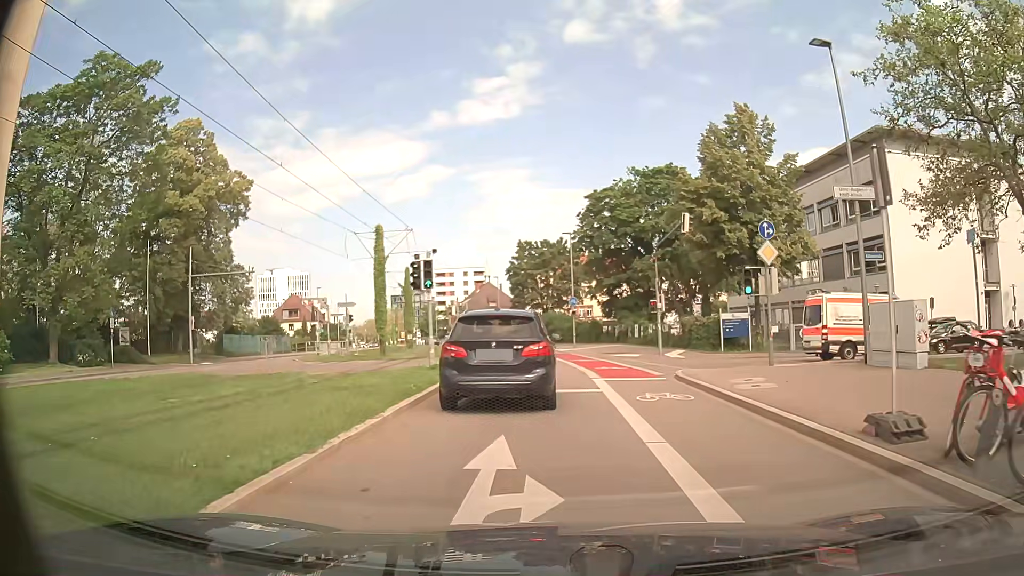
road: secondary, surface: asphalt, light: Day
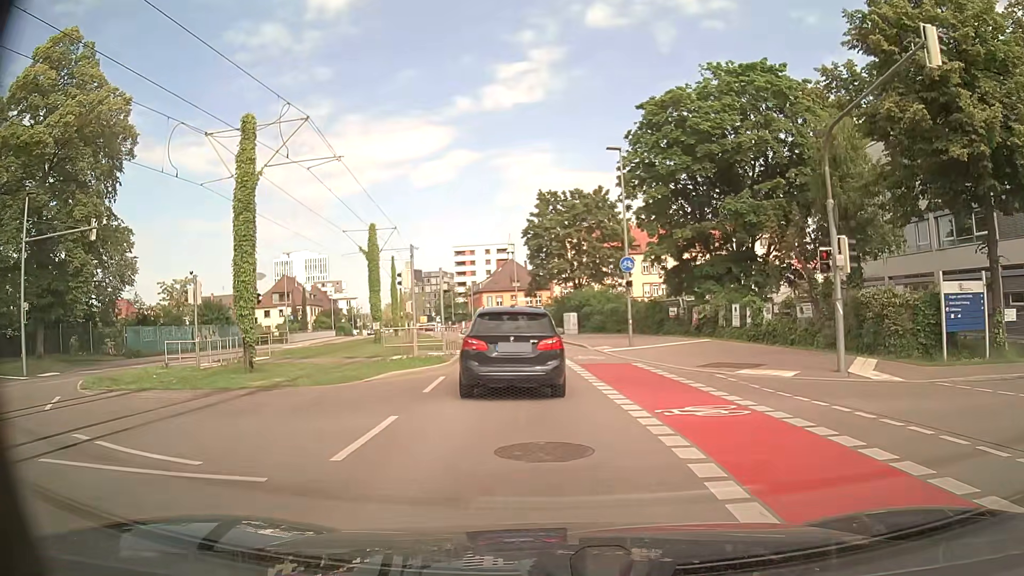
(0.0, +20.1) m; -2°
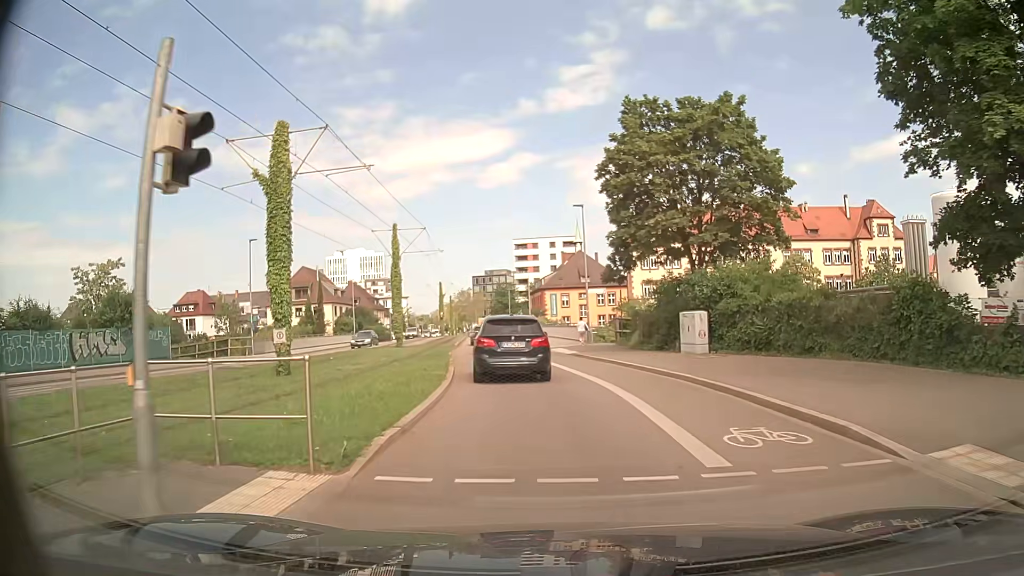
(-1.3, +22.7) m; -6°
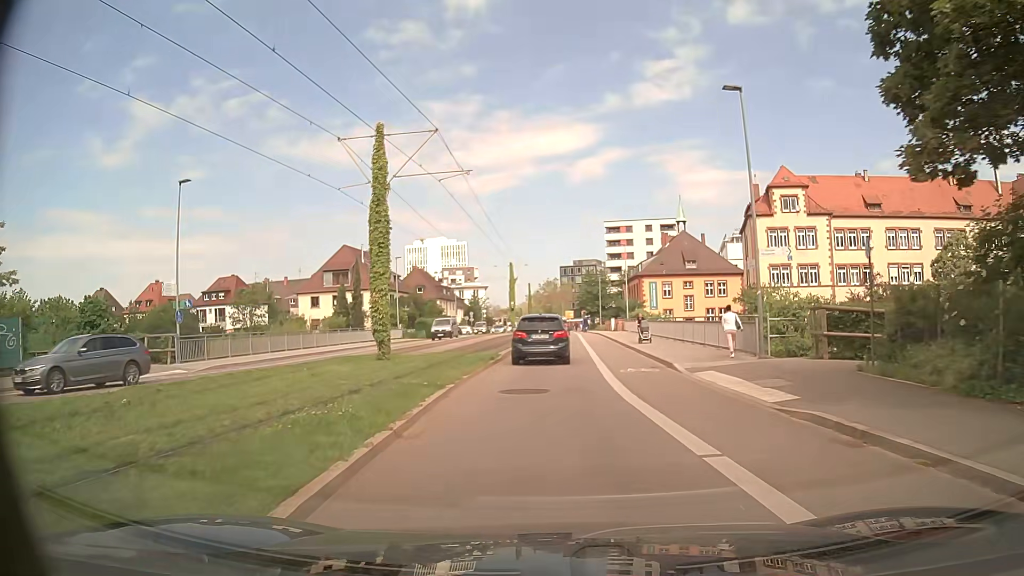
(-1.2, +20.3) m; -8°
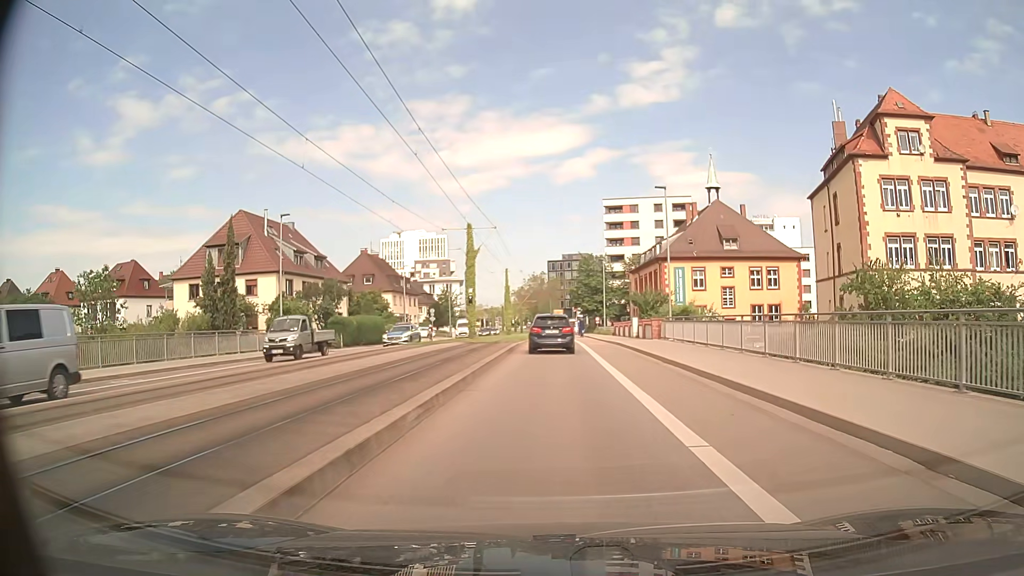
(+0.1, +28.0) m; +1°
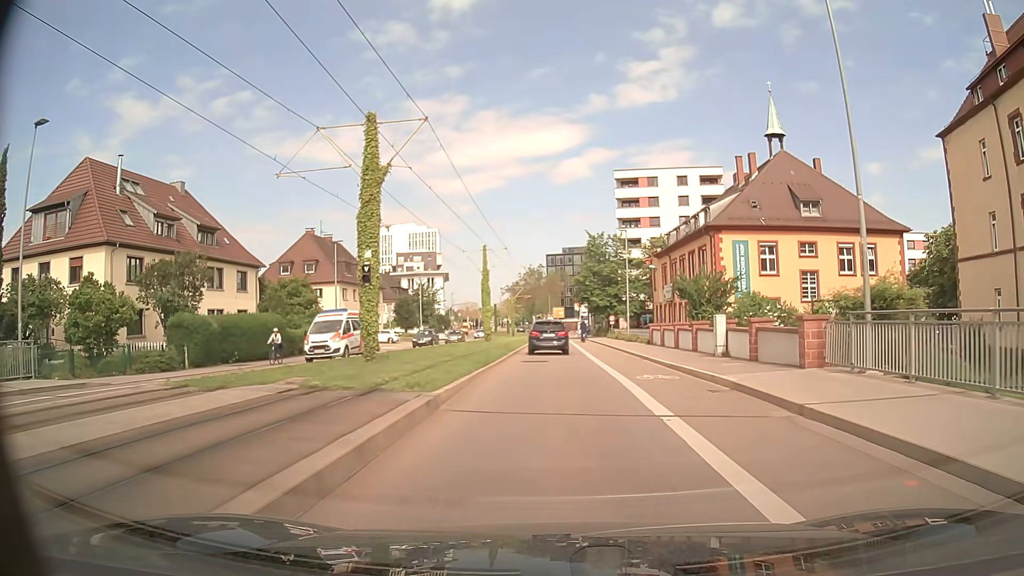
(+0.1, +23.3) m; 0°
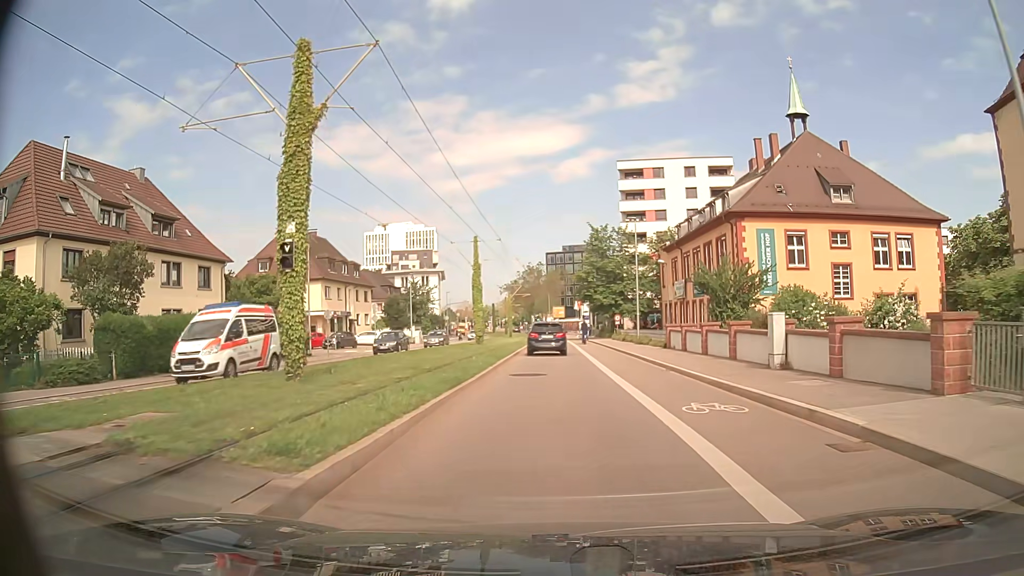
(0.0, +5.8) m; 0°
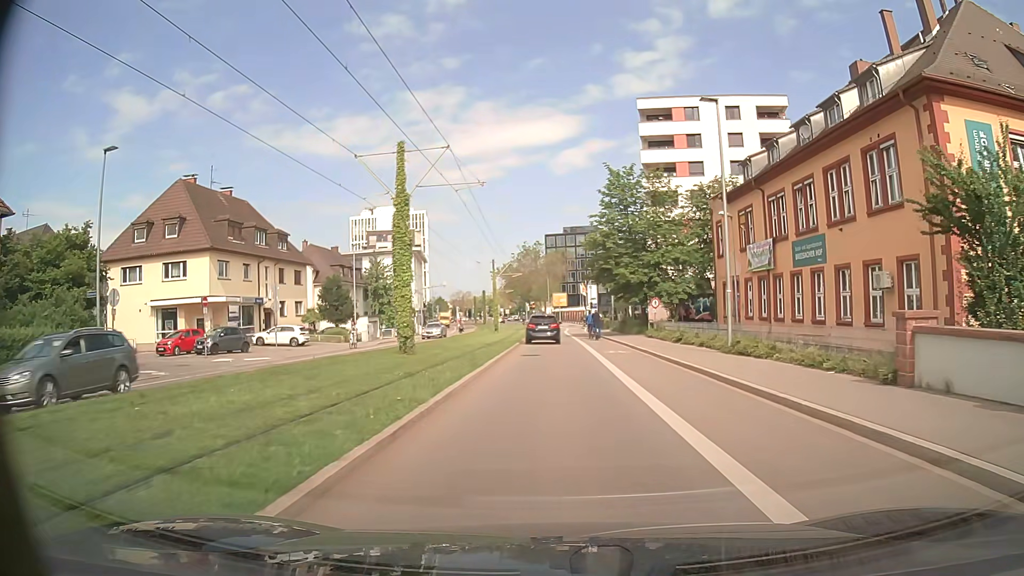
(-0.1, +22.8) m; 0°
